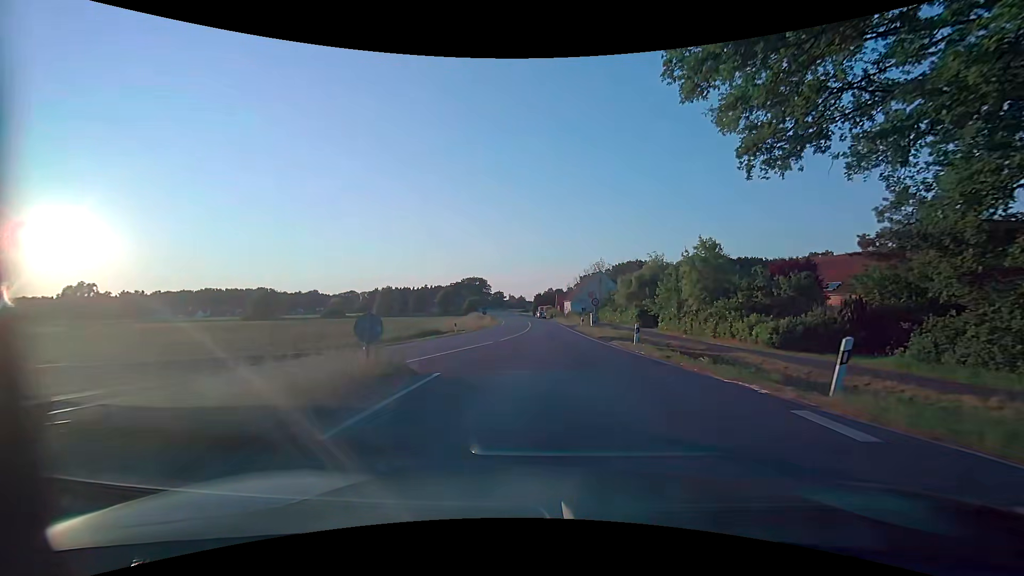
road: tertiary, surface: asphalt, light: Day
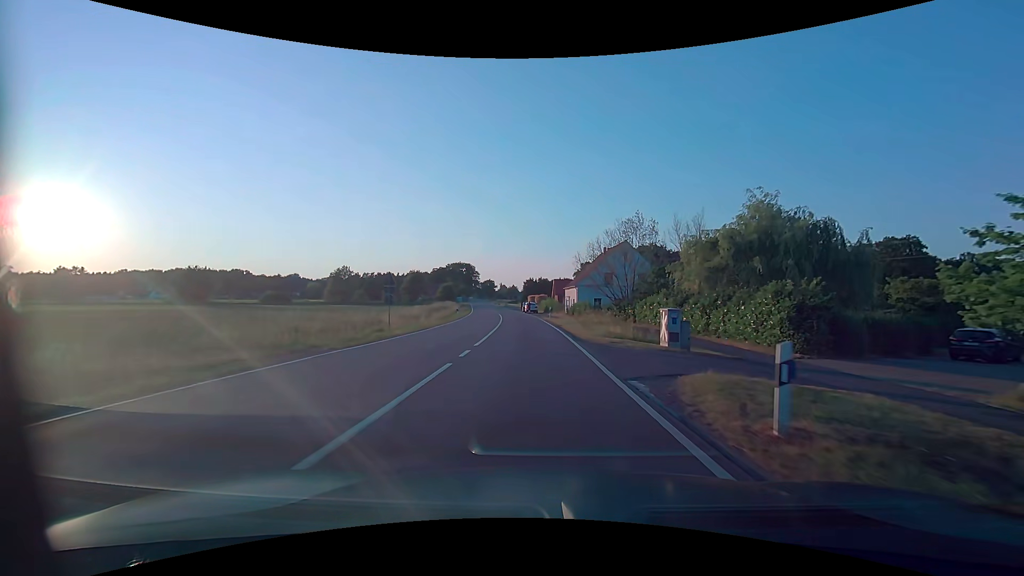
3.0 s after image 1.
(+0.4, +35.9) m; +1°
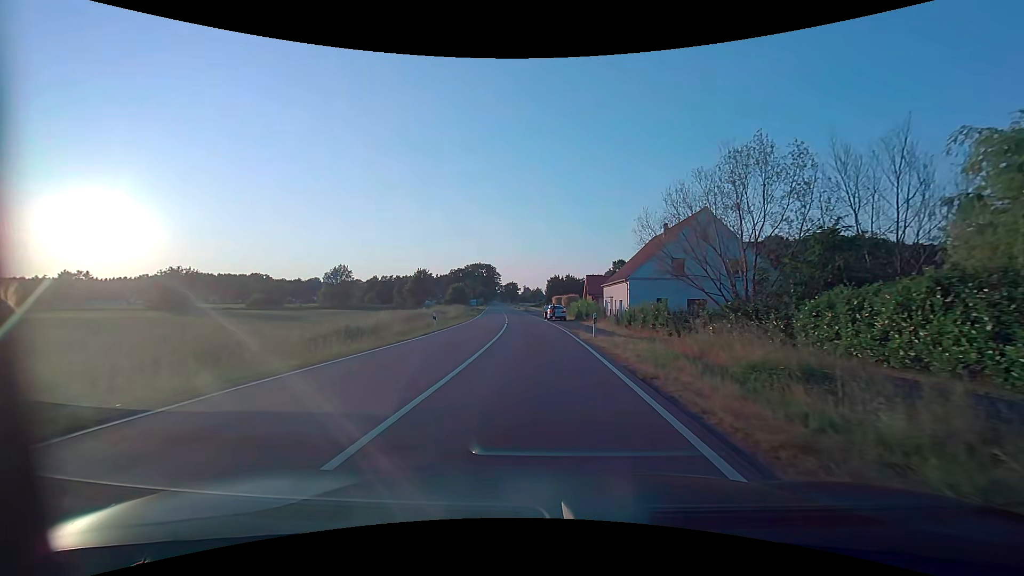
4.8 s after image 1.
(-0.5, +21.3) m; -3°
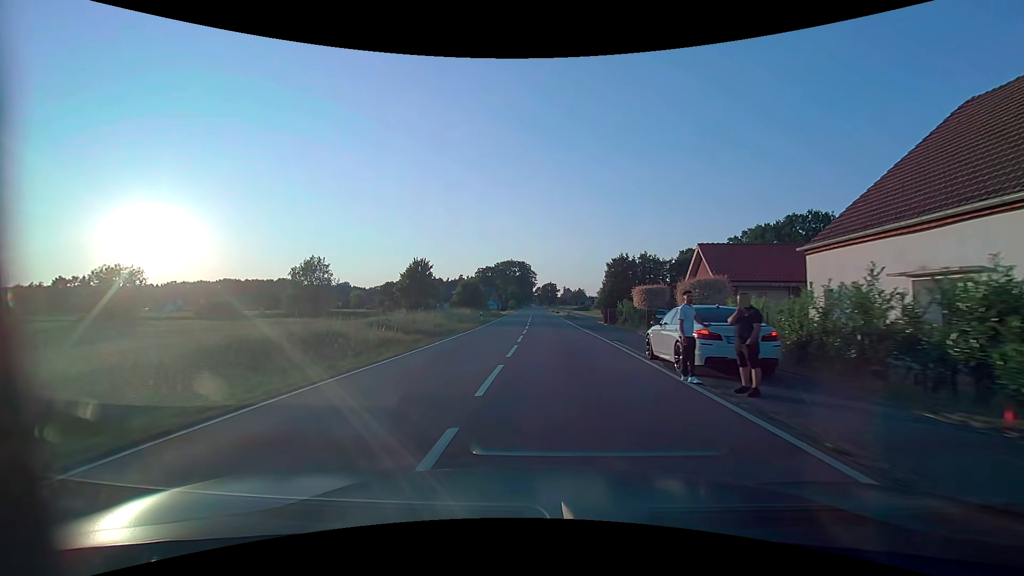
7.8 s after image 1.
(-1.7, +37.4) m; -4°
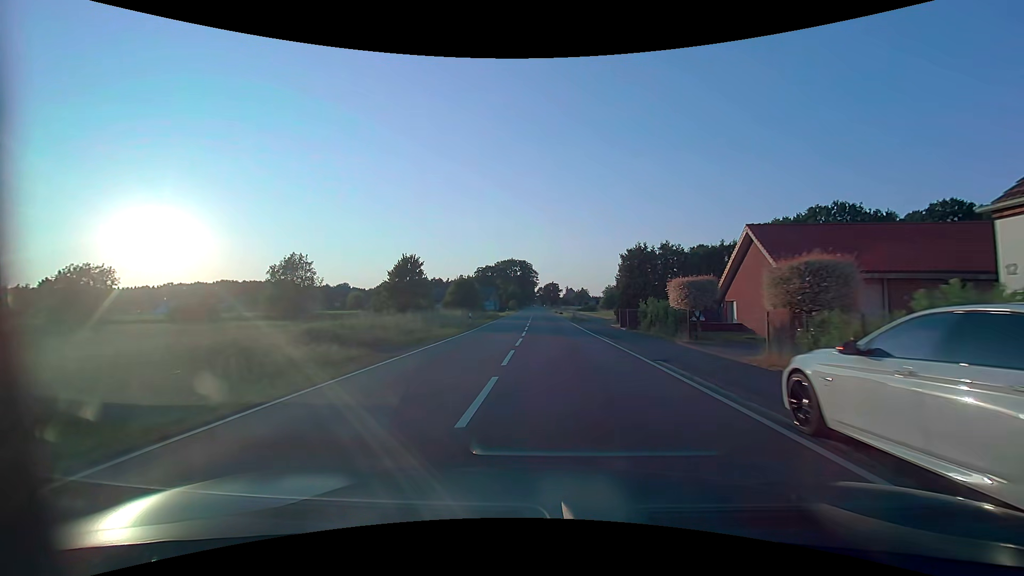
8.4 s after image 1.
(0.0, +8.1) m; 0°
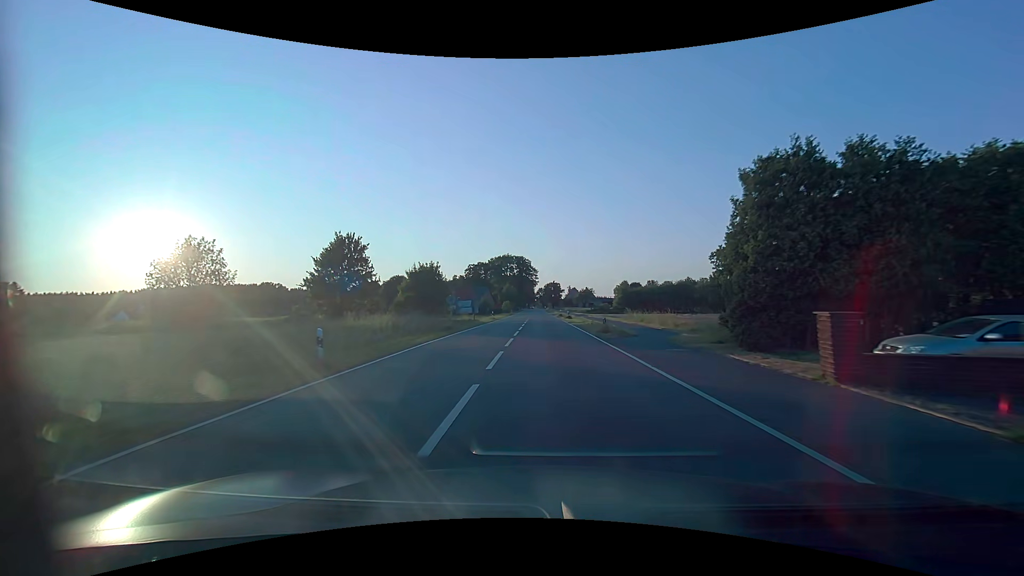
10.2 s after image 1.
(-0.1, +25.7) m; 0°
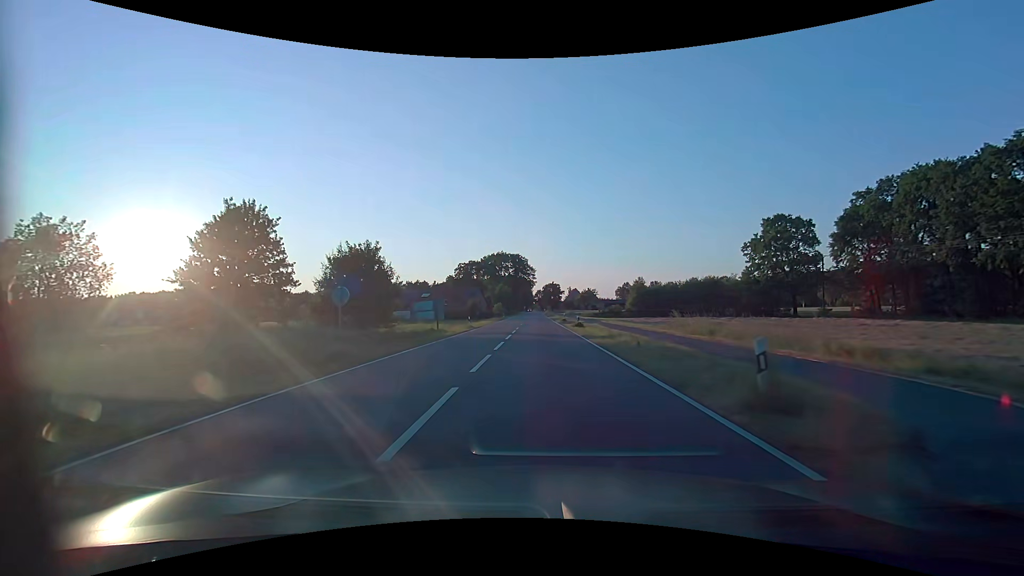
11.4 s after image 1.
(0.0, +18.6) m; 0°
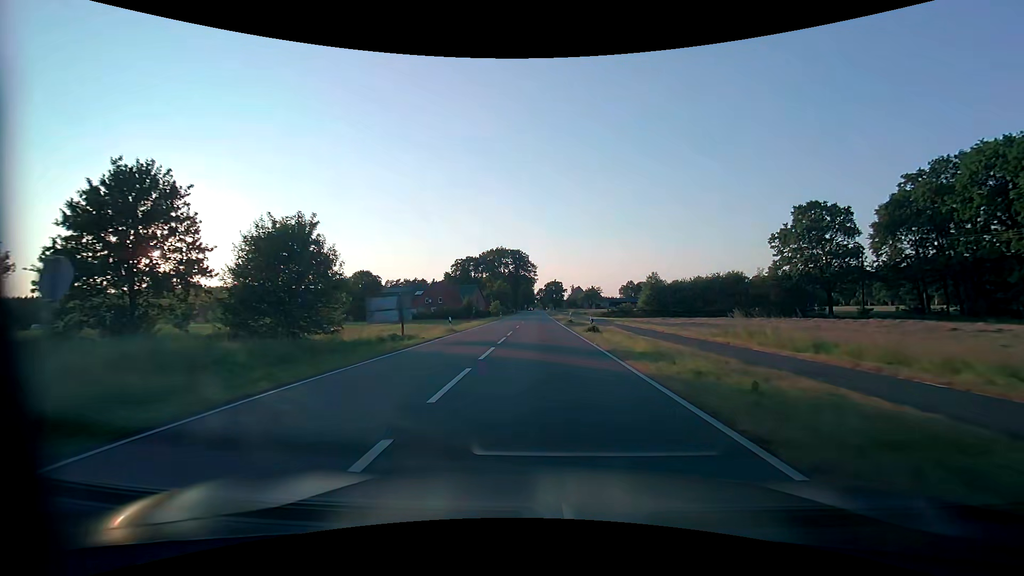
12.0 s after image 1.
(-0.1, +9.7) m; -1°
(0, +10) (0, +20) (0, +30) (0, +40) (-1, +50) (-1, +60) (-1, +70) (-1, +80) (-1, +90) (-1, +100) m
